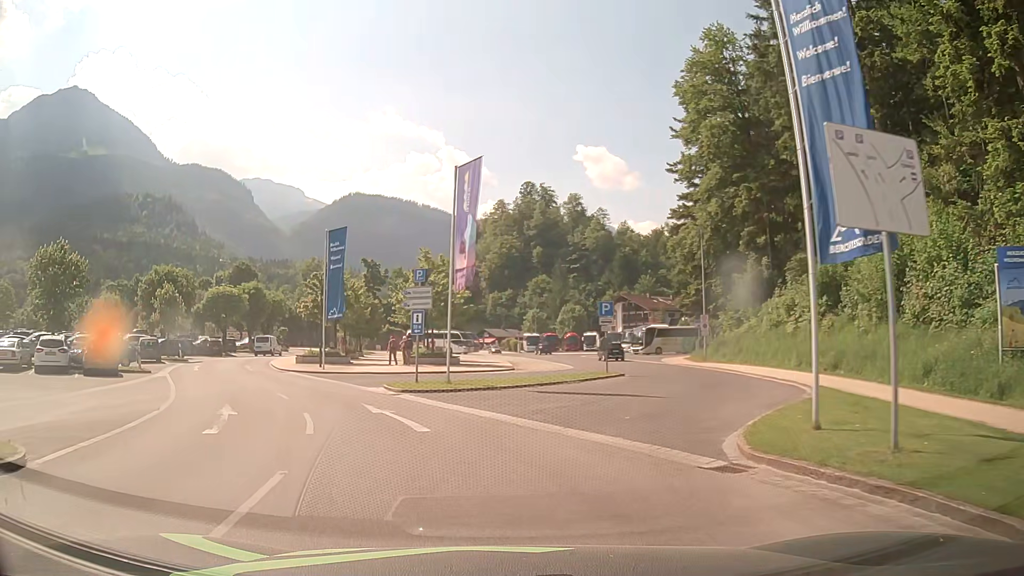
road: residential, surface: asphalt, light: Day
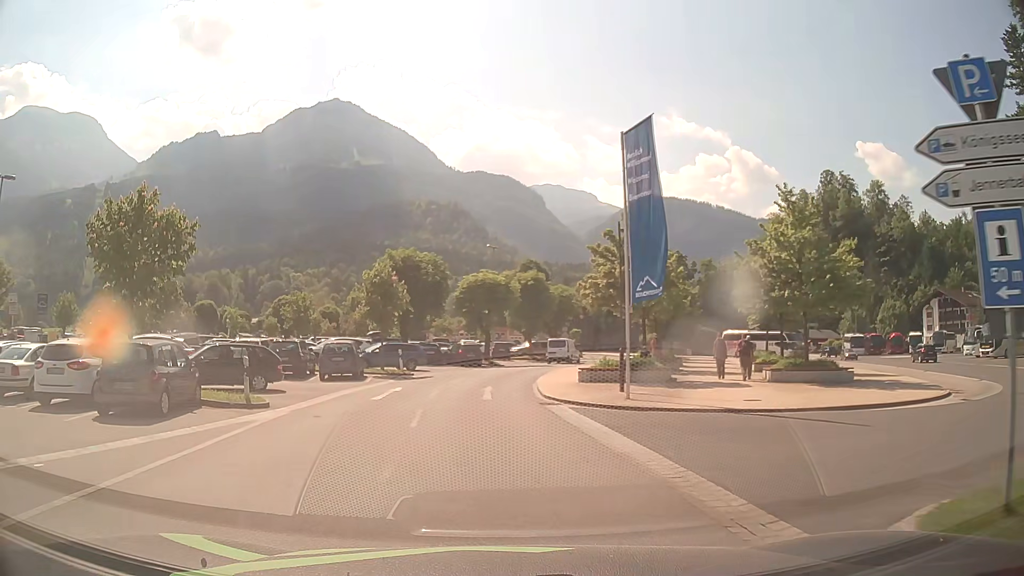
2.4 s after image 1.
(-3.8, +16.1) m; -26°
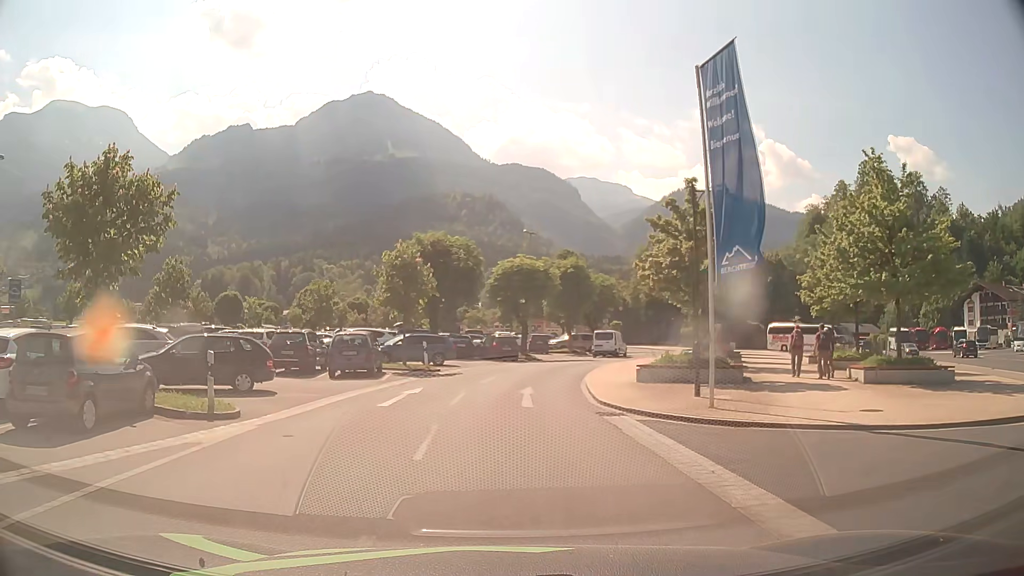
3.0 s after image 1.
(-0.1, +4.1) m; -4°
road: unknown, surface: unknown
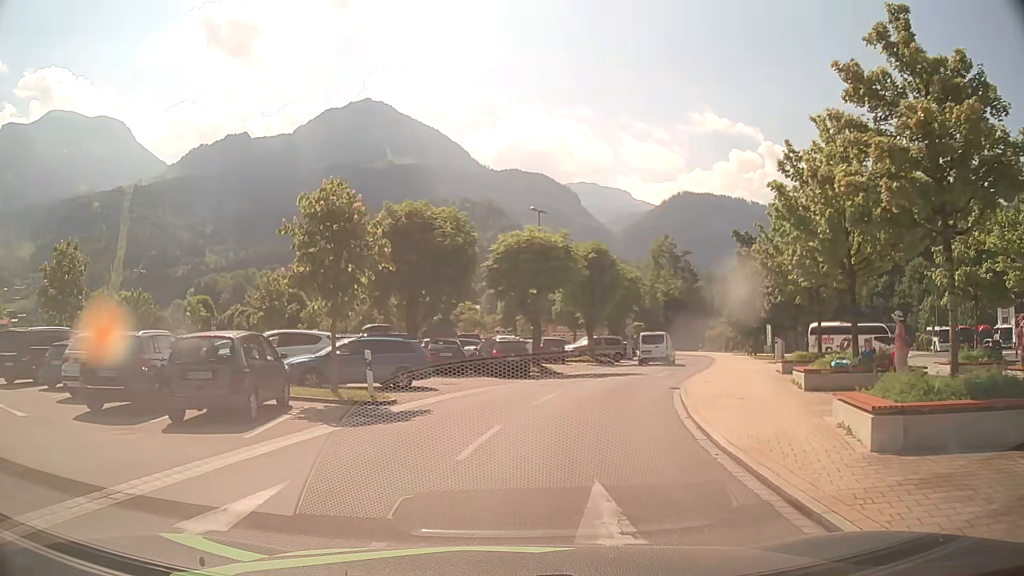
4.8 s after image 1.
(0.0, +12.4) m; 0°
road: service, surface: asphalt
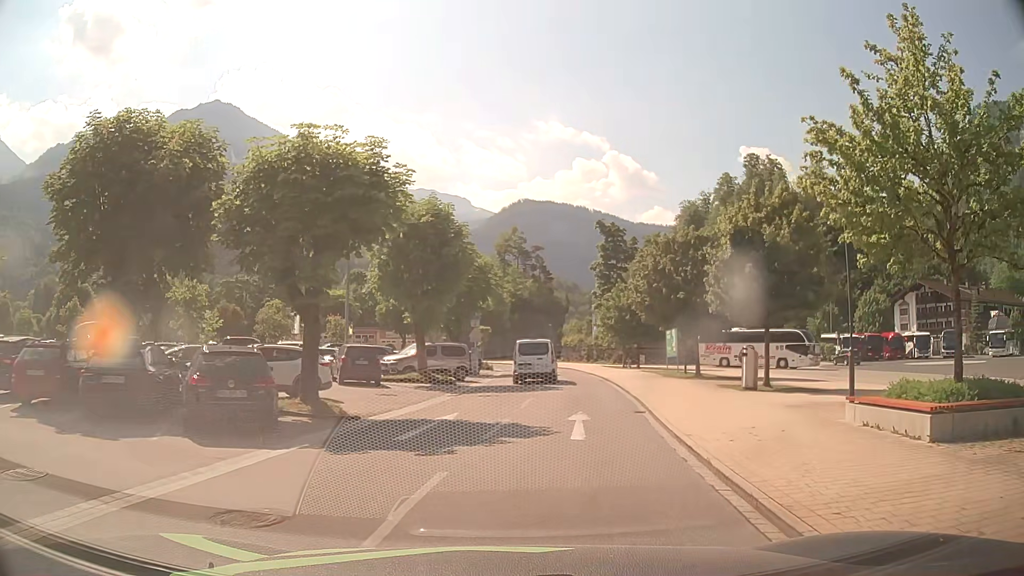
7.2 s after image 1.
(+1.5, +14.8) m; +14°
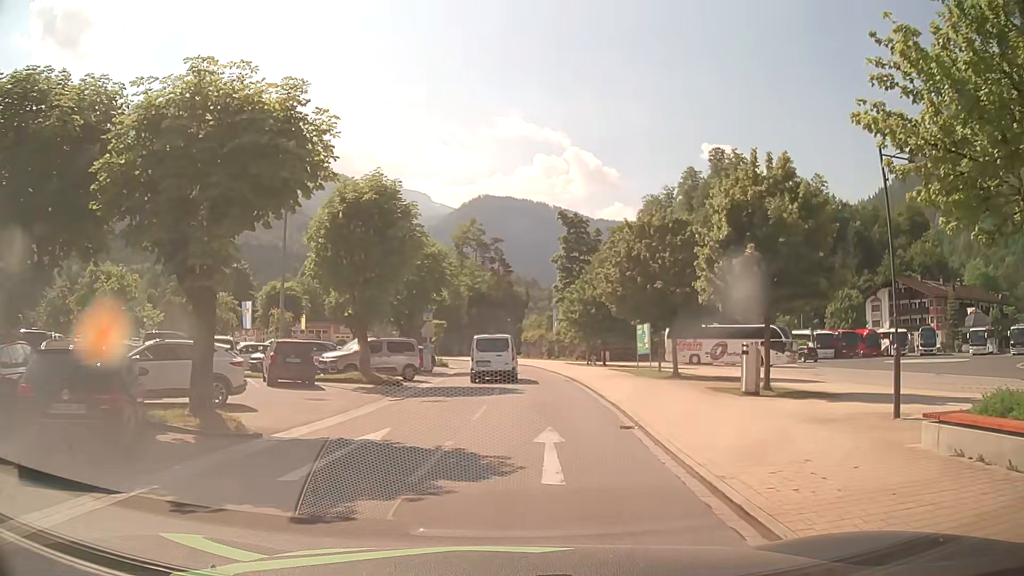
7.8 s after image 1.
(+0.1, +3.5) m; +4°
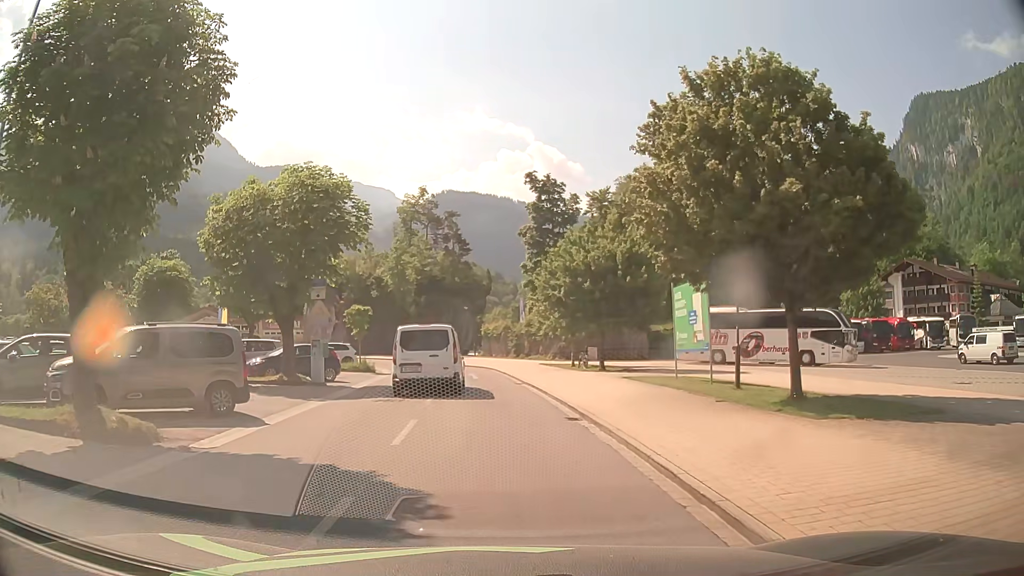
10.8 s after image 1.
(+0.6, +15.9) m; +2°
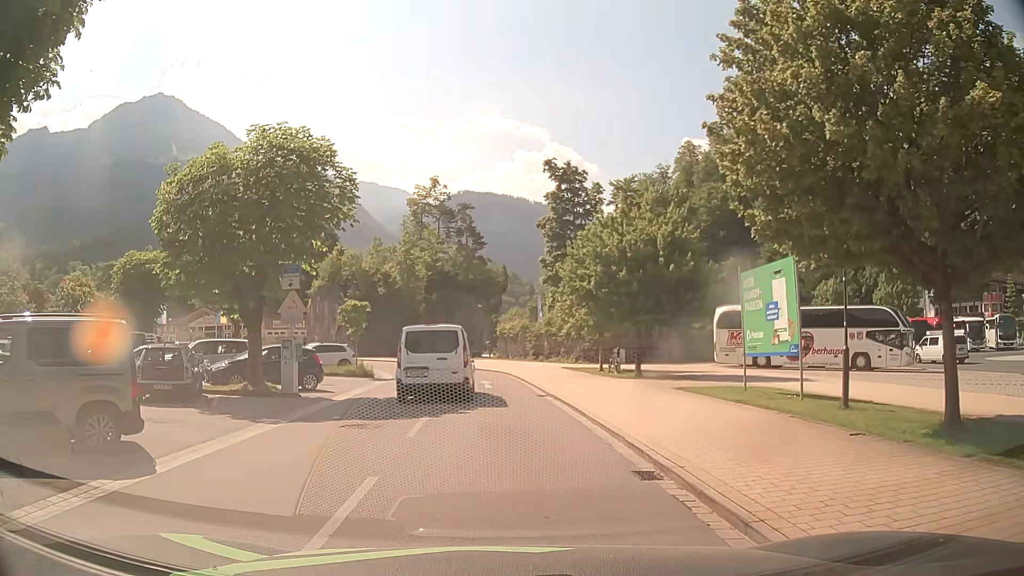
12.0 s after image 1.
(0.0, +4.9) m; 0°
